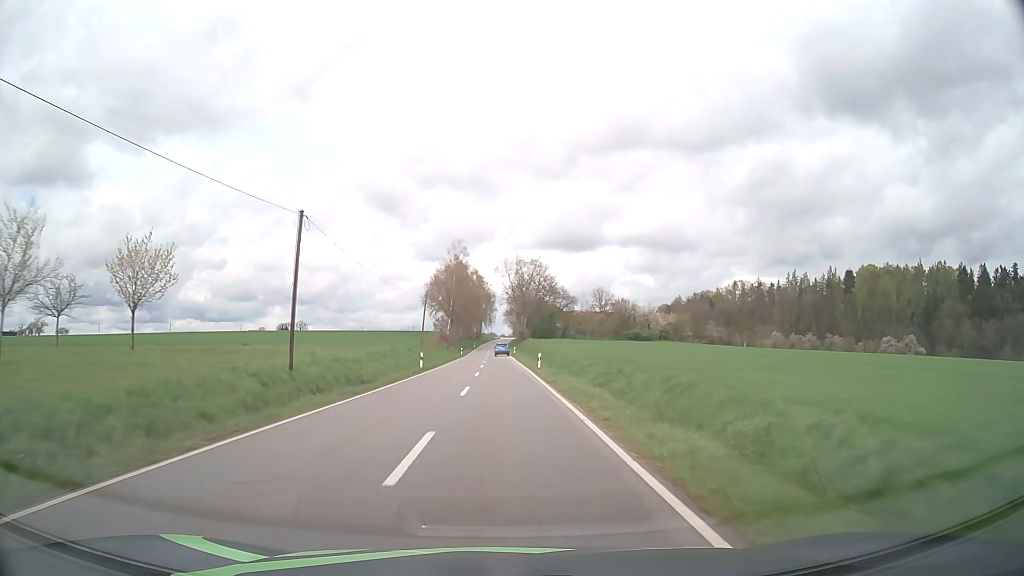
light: Day
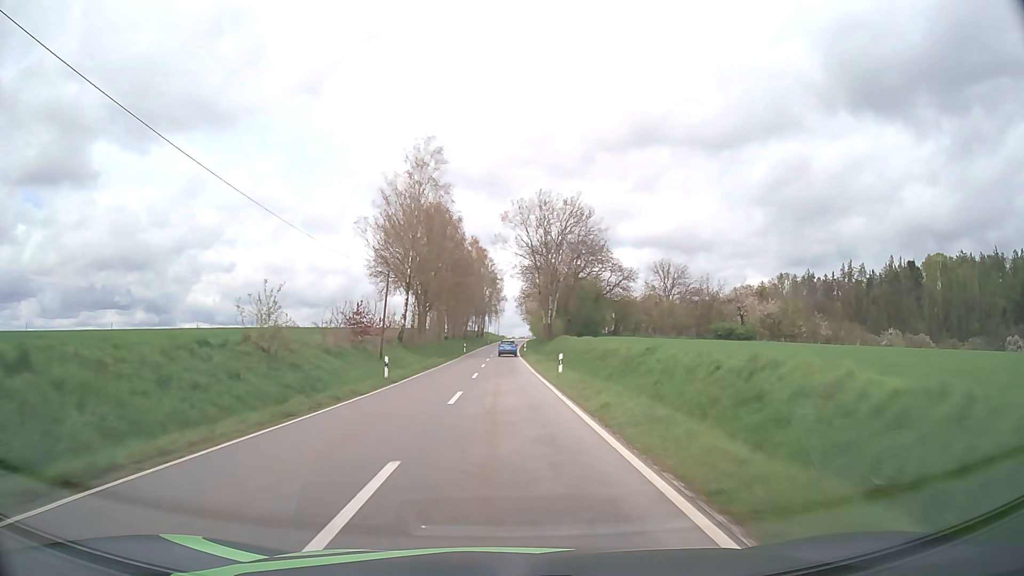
(-0.6, +63.9) m; -1°
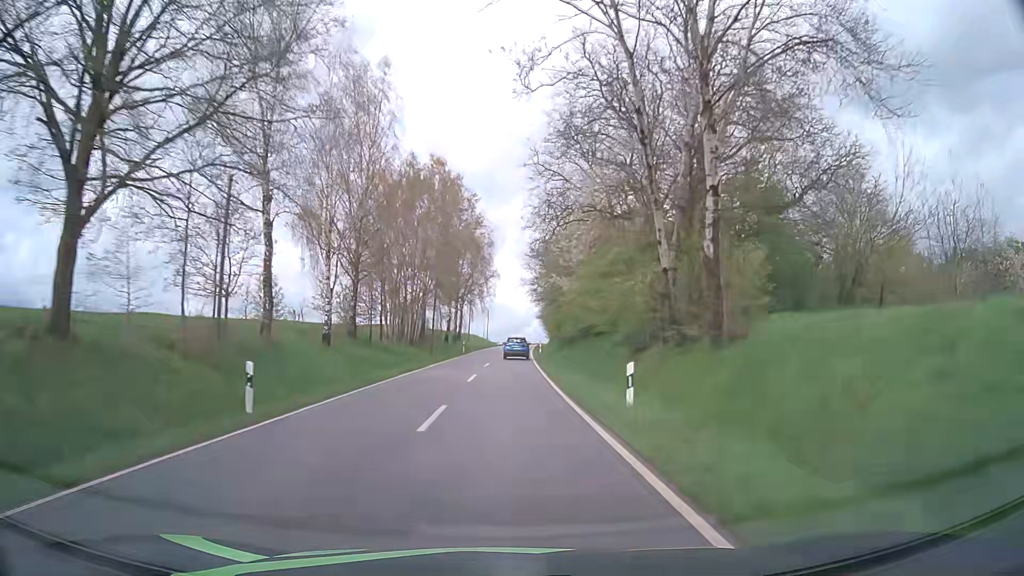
(0.0, +66.1) m; +1°
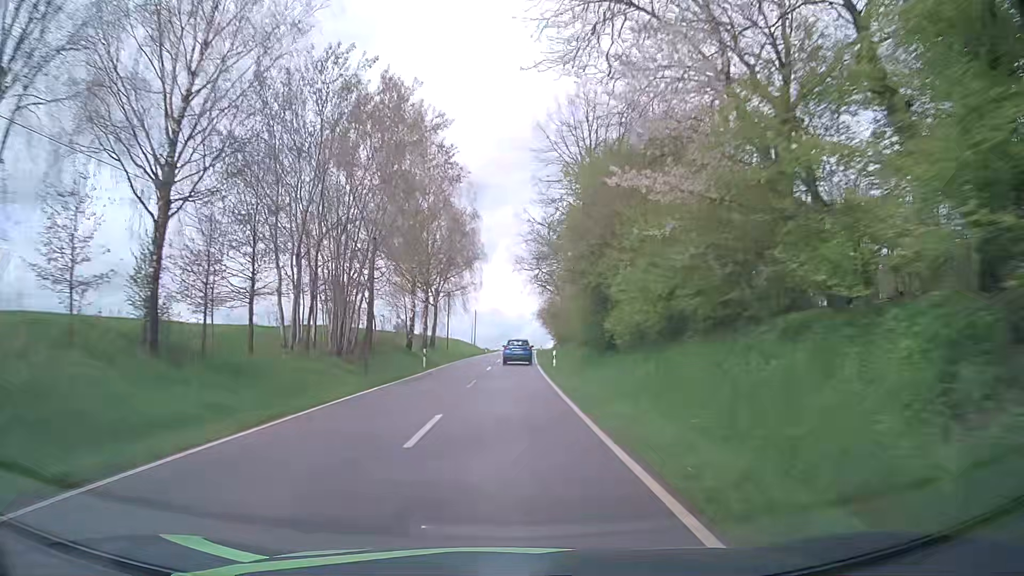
(+0.1, +25.3) m; 0°
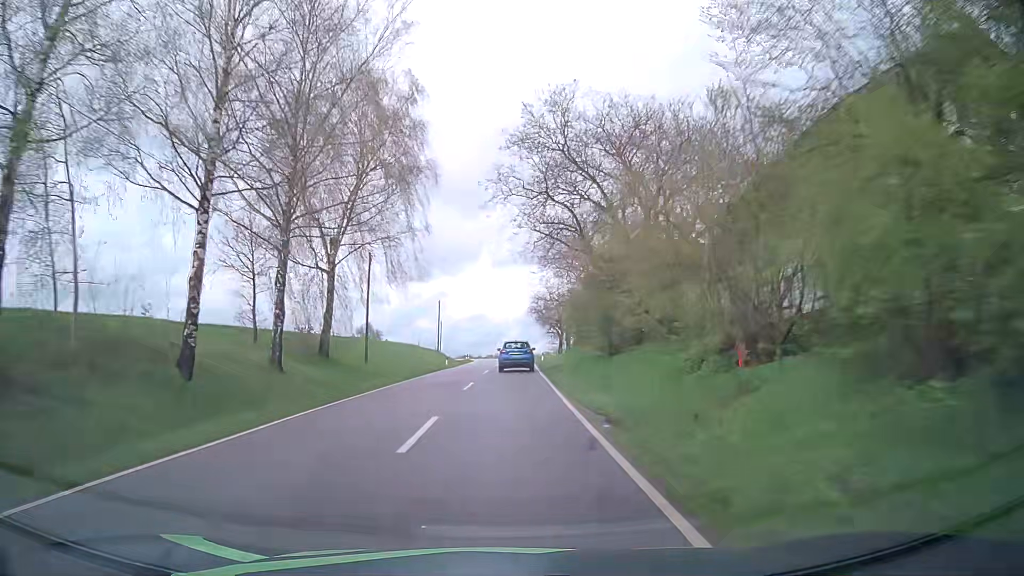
(+0.6, +36.7) m; +2°
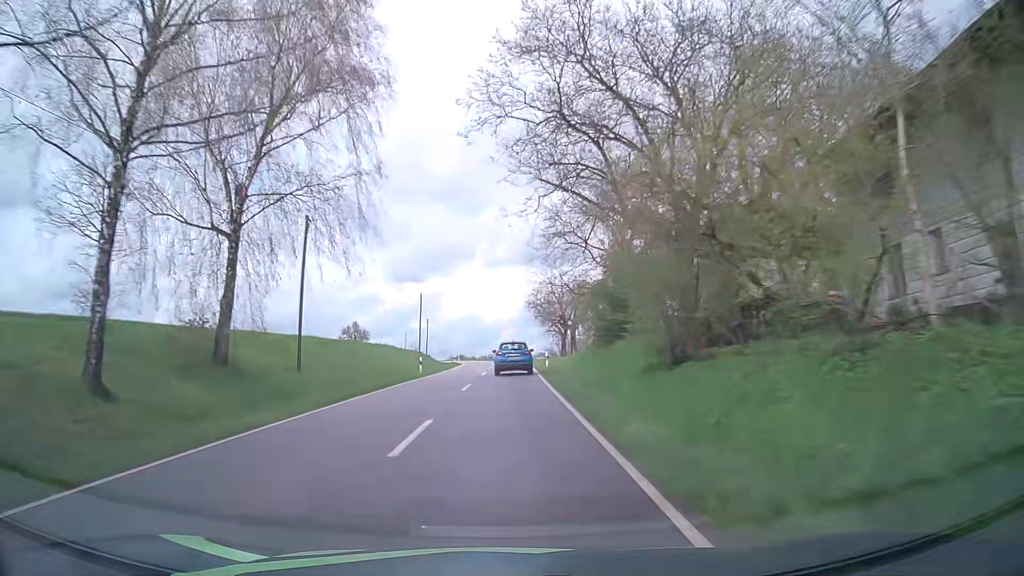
(0.0, +11.9) m; 0°
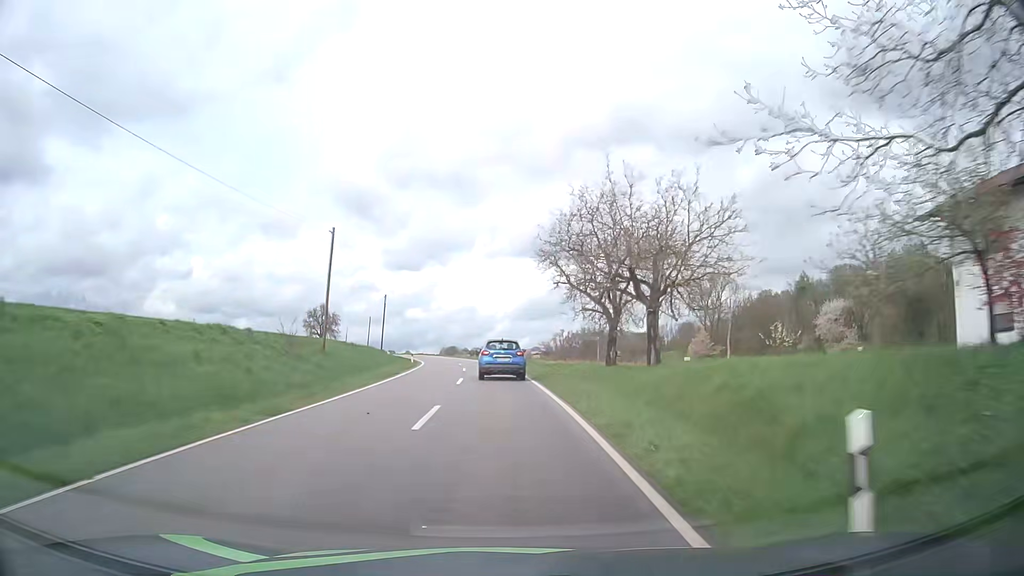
(+0.1, +33.8) m; 0°
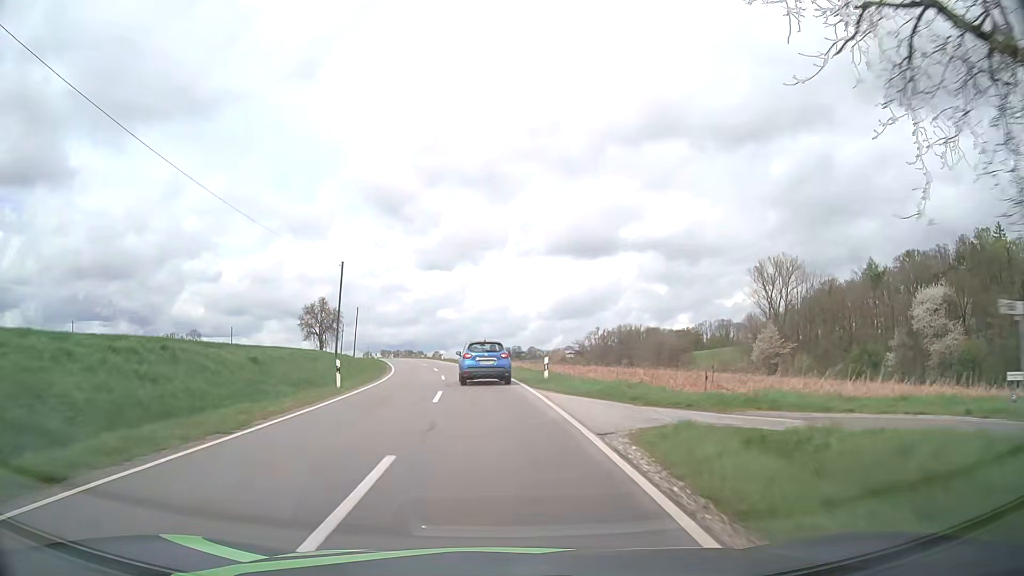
(-0.4, +30.3) m; -2°
(0, +10) (-1, +20) (-2, +30) (-3, +40) (-5, +50) (-6, +60) (-9, +69) (-11, +79) (-13, +89) (-16, +98) m
